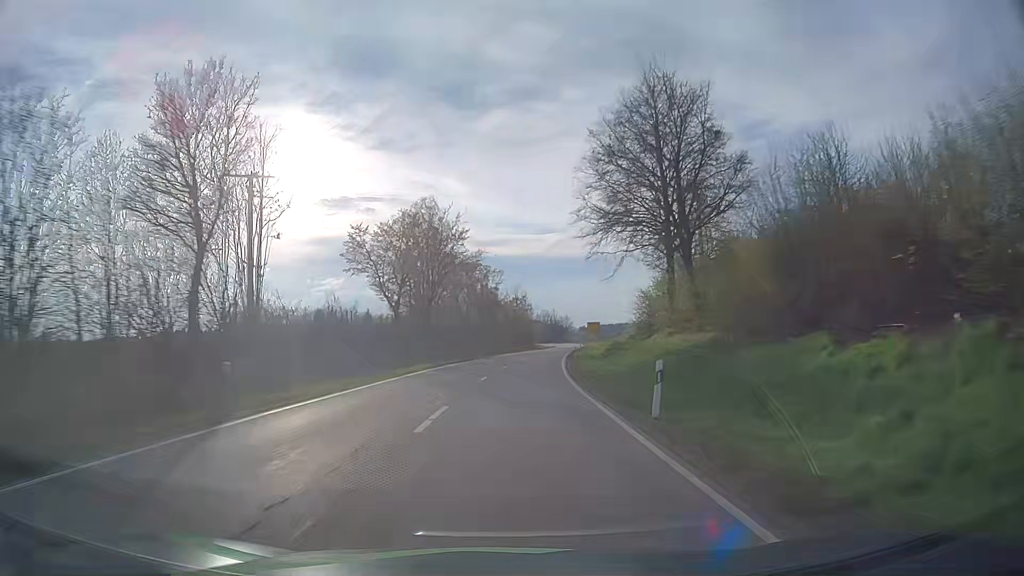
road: secondary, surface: asphalt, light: Day
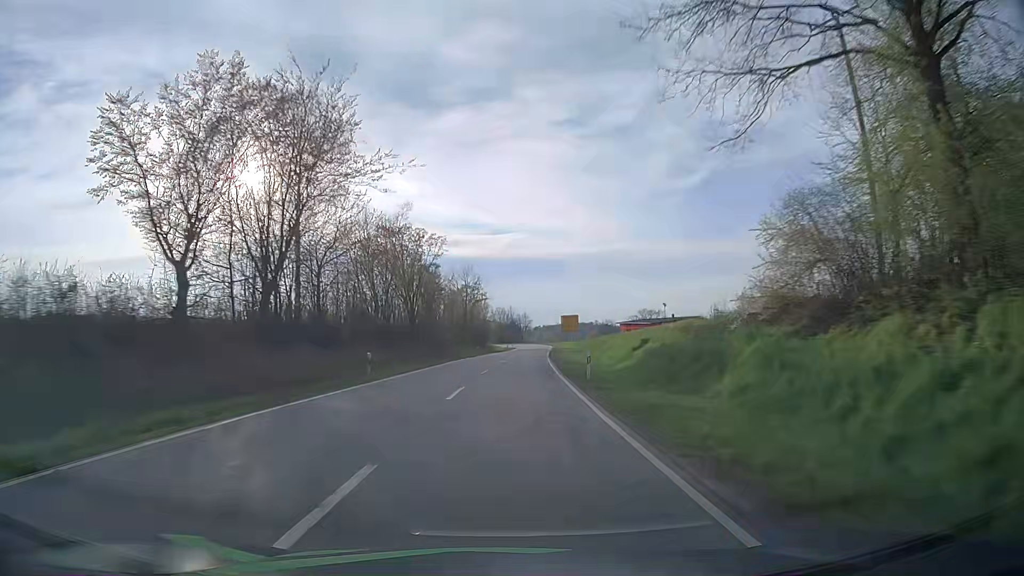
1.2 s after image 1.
(+1.1, +30.5) m; +4°
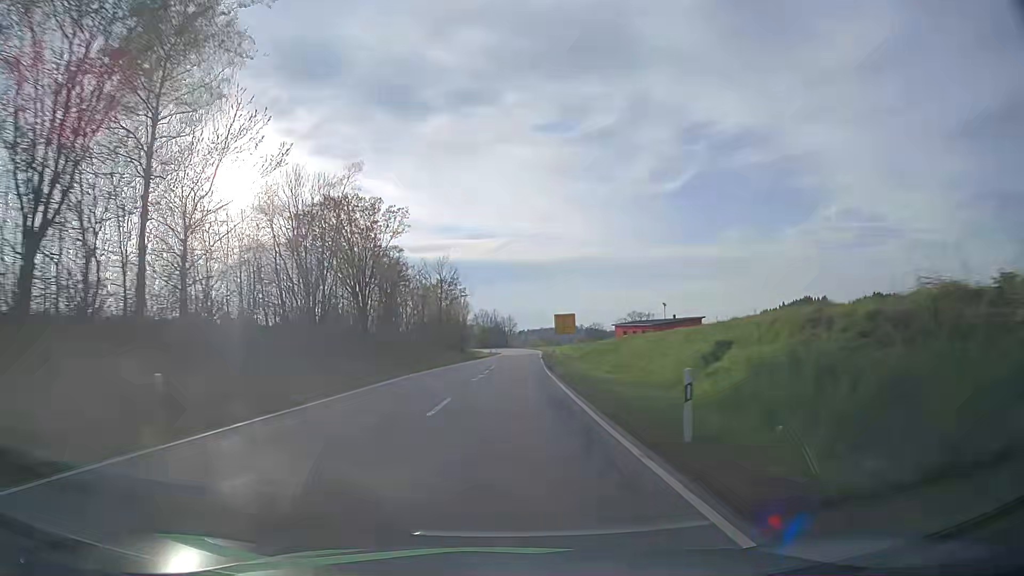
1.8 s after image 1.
(+0.2, +14.9) m; +1°
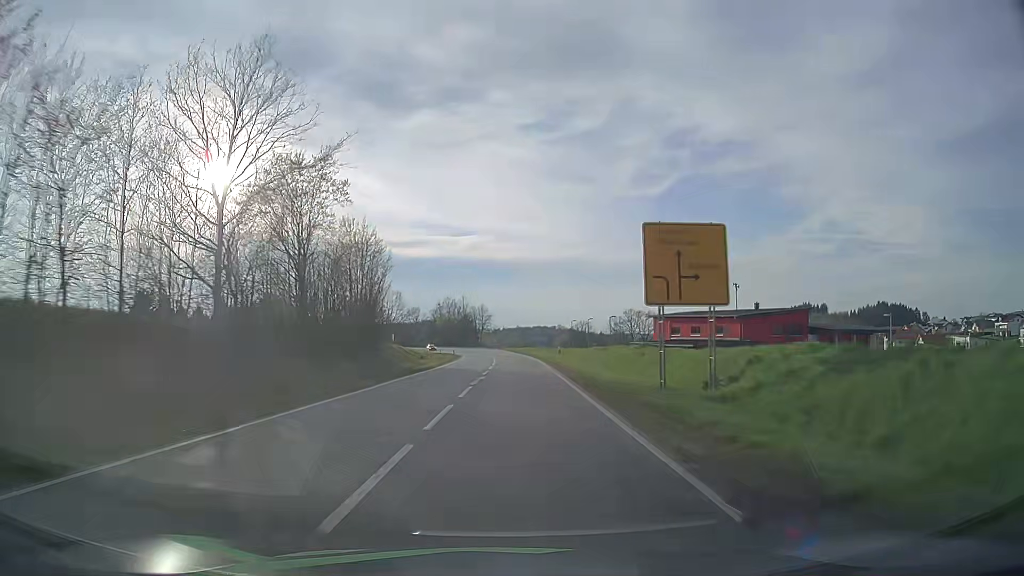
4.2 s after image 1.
(+1.5, +57.3) m; +2°
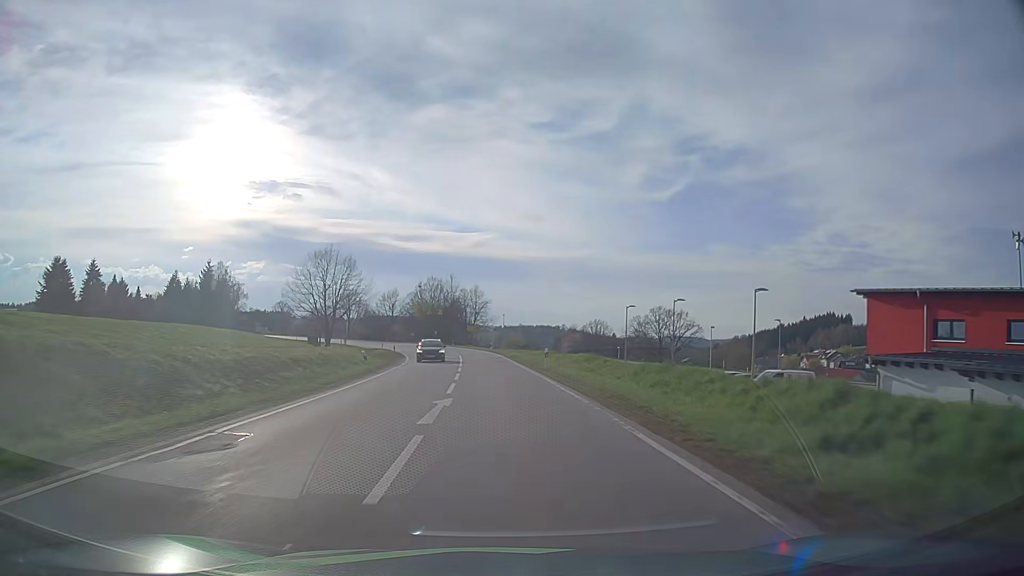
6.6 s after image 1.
(+0.1, +52.7) m; 0°
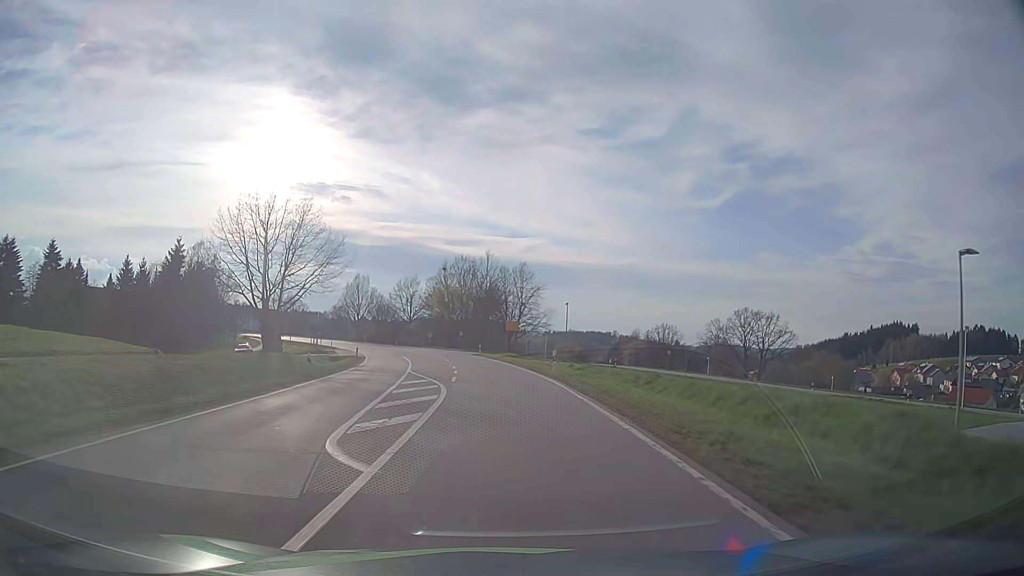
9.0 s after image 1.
(-1.5, +45.7) m; -4°
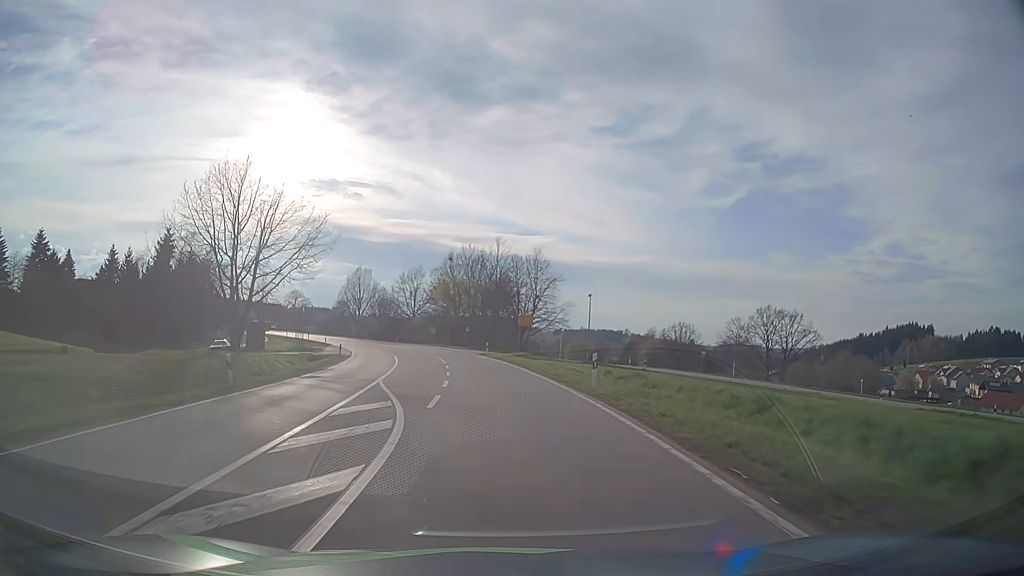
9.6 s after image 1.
(-0.1, +10.2) m; -1°
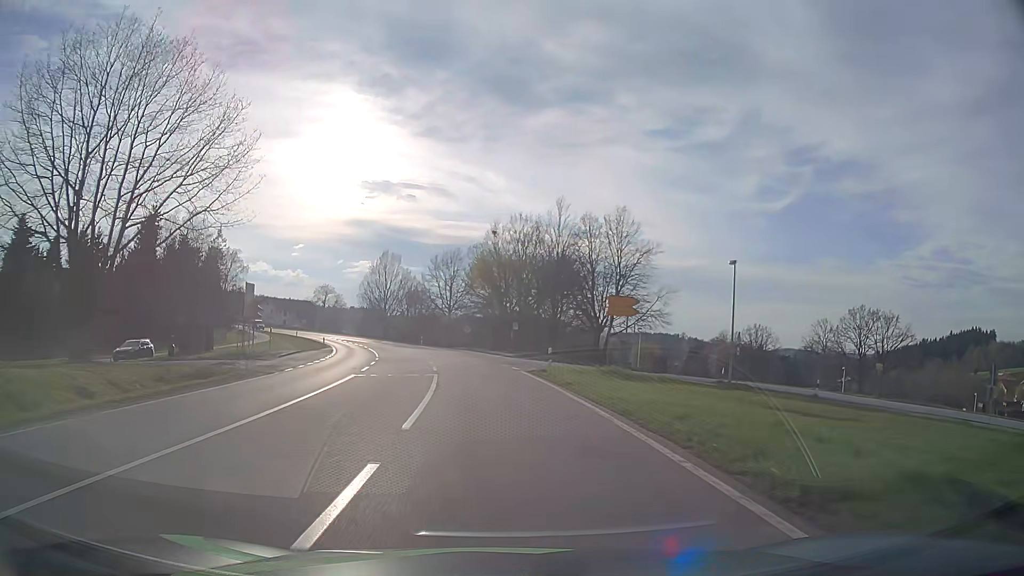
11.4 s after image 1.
(-0.9, +27.1) m; -4°
(0, +10) (-1, +20) (0, +30) (+6, +37) (+16, +40) (+18, +49) (+17, +59) (+14, +69) (+12, +78) (+13, +88) m
